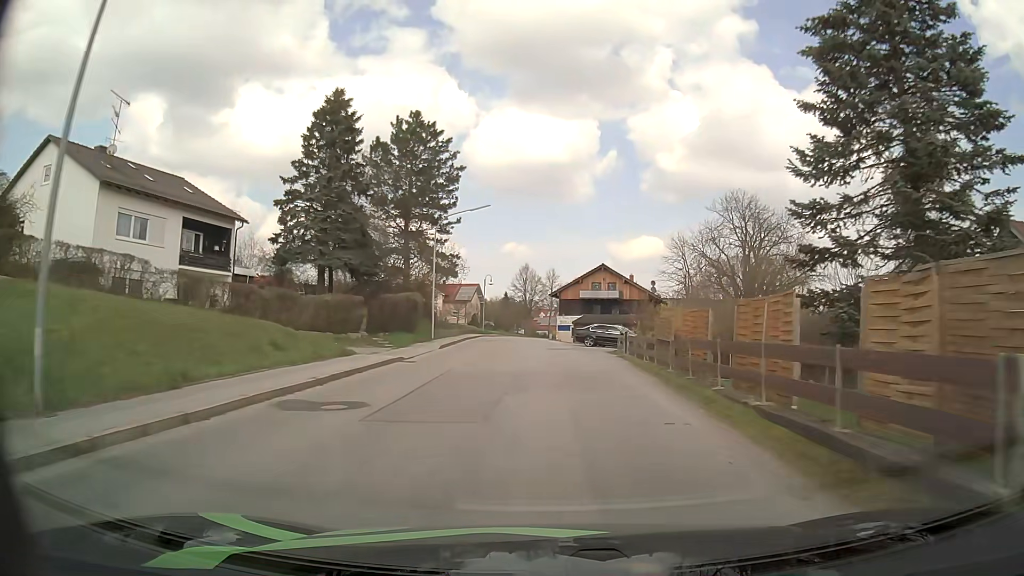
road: secondary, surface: asphalt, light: Day
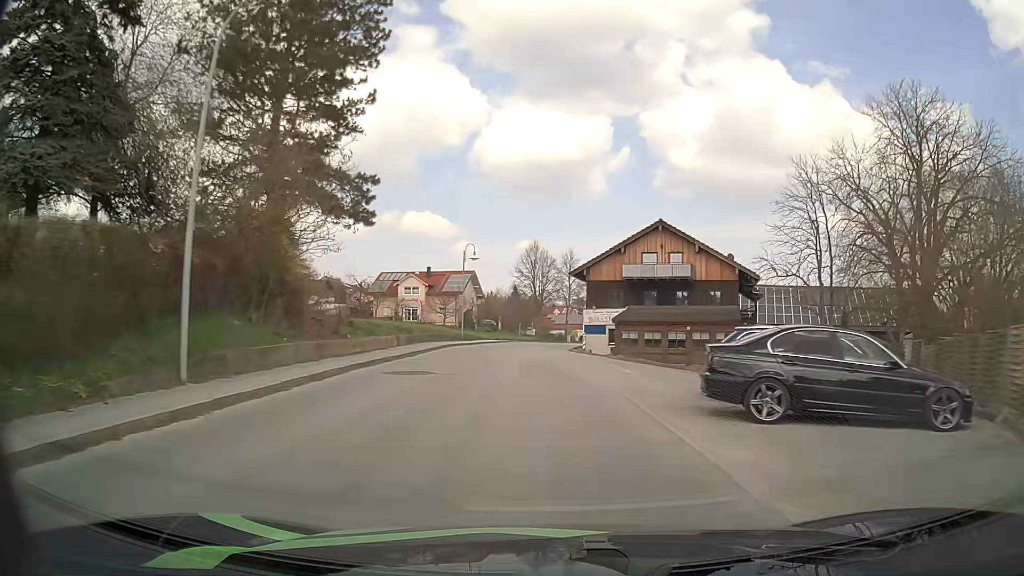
(-0.3, +30.8) m; -1°
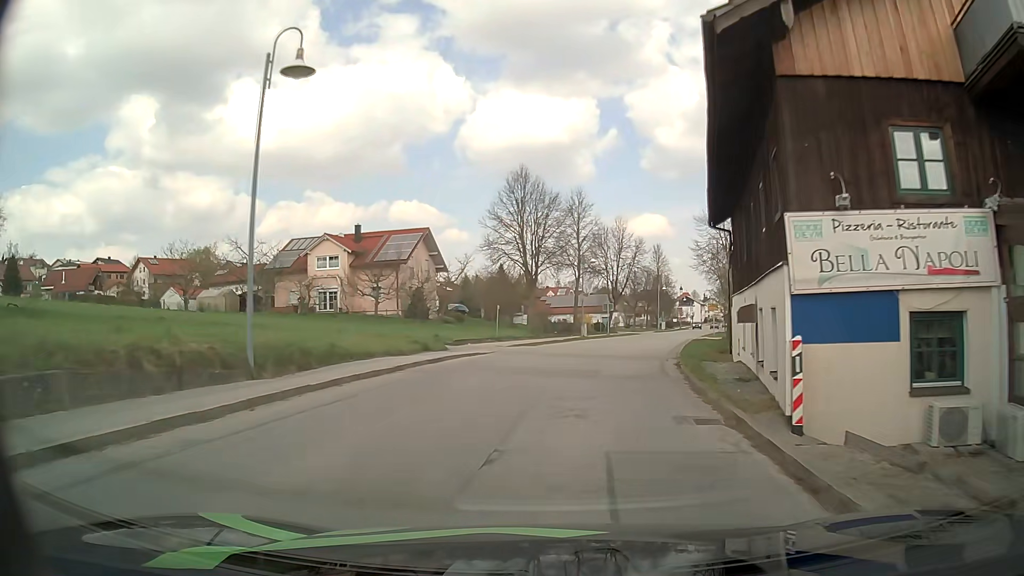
(-0.8, +36.7) m; +1°
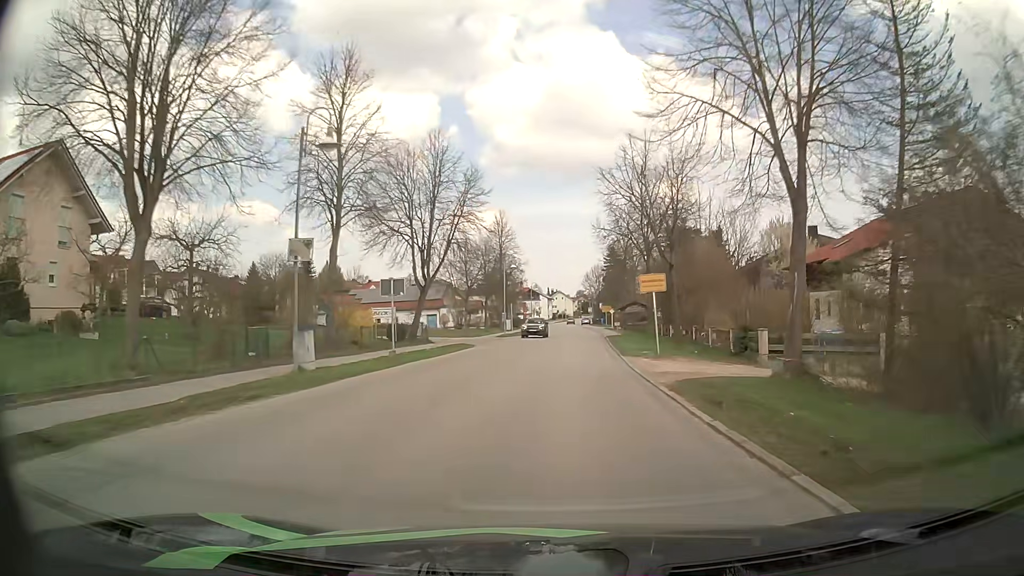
(+4.3, +35.1) m; +13°
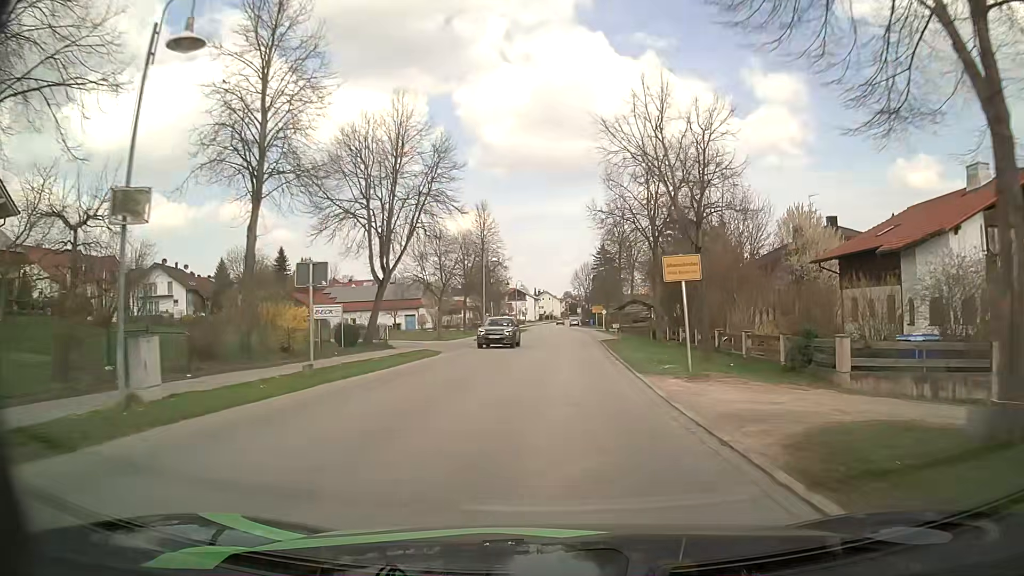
(+0.1, +7.4) m; +1°
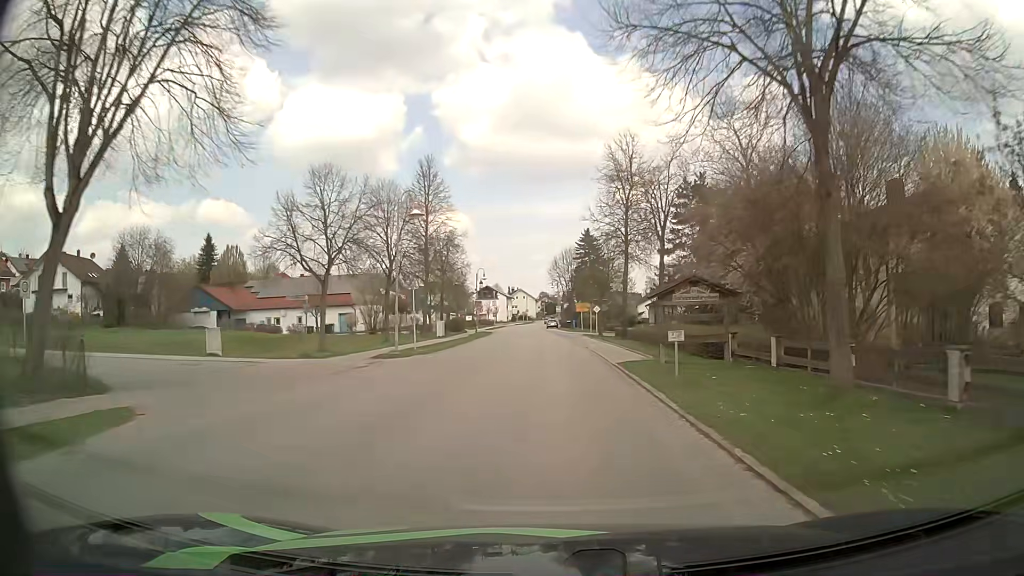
(+0.5, +22.8) m; +2°
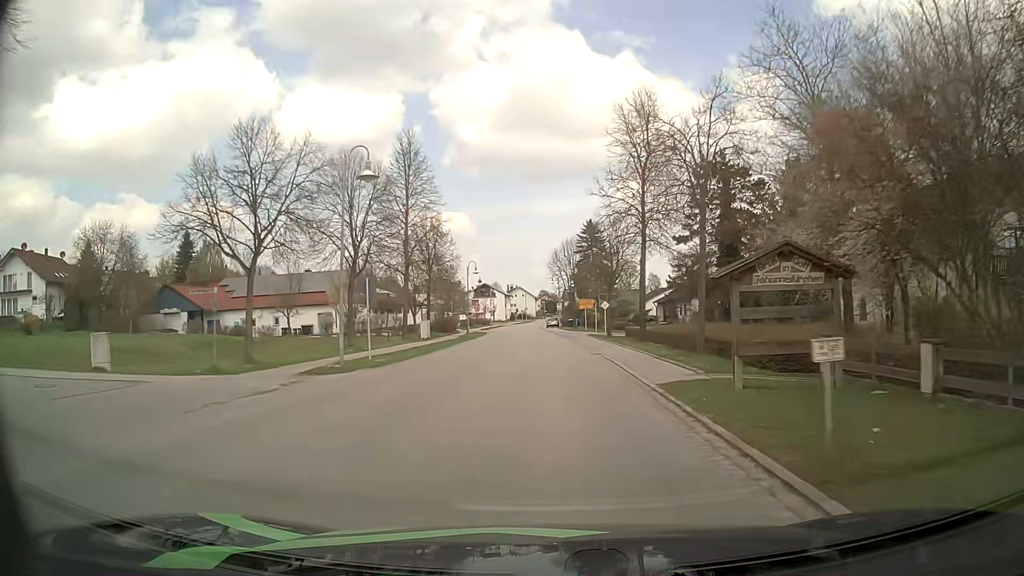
(+0.1, +7.8) m; 0°
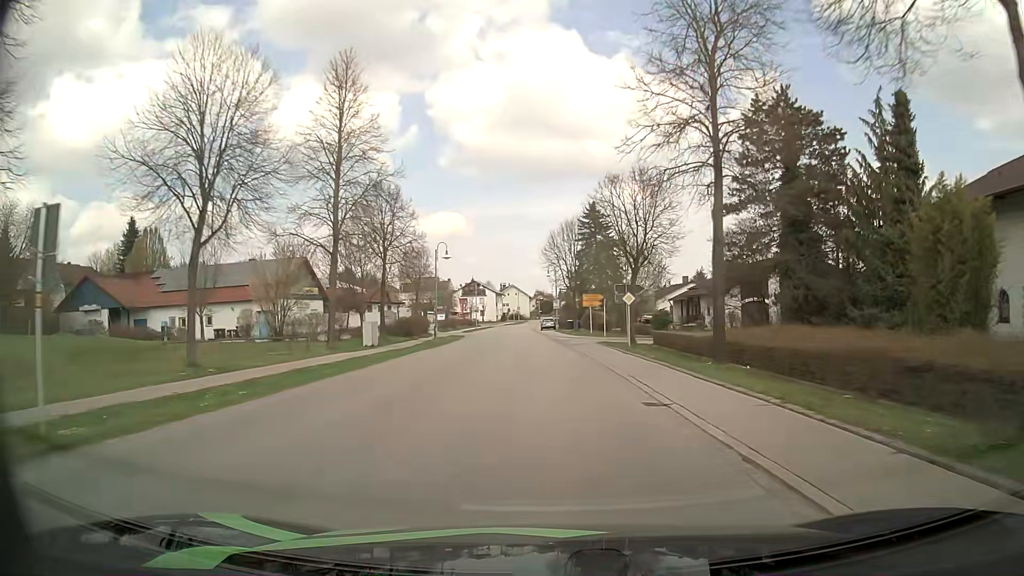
(0.0, +15.8) m; 0°
